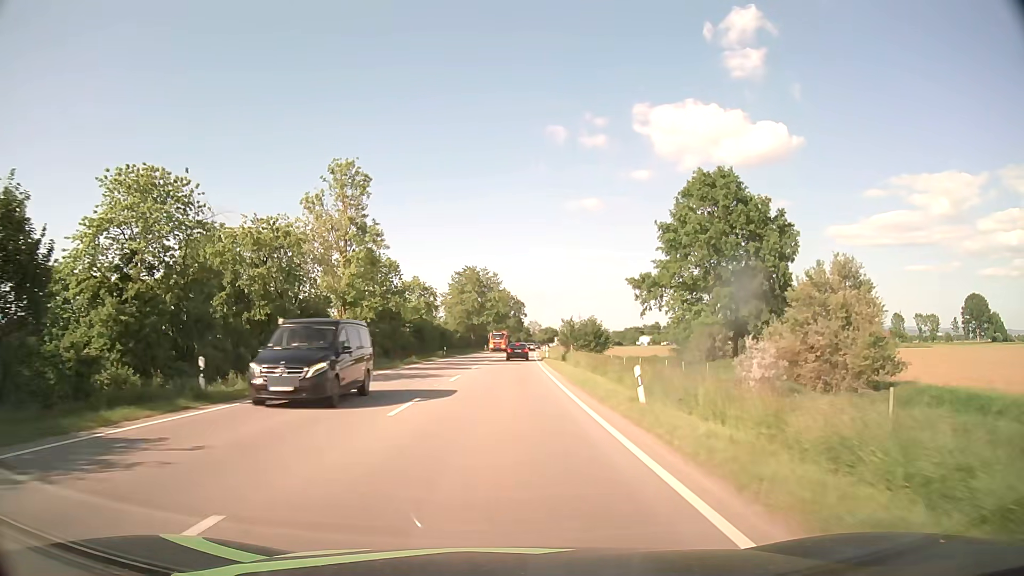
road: primary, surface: asphalt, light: Day
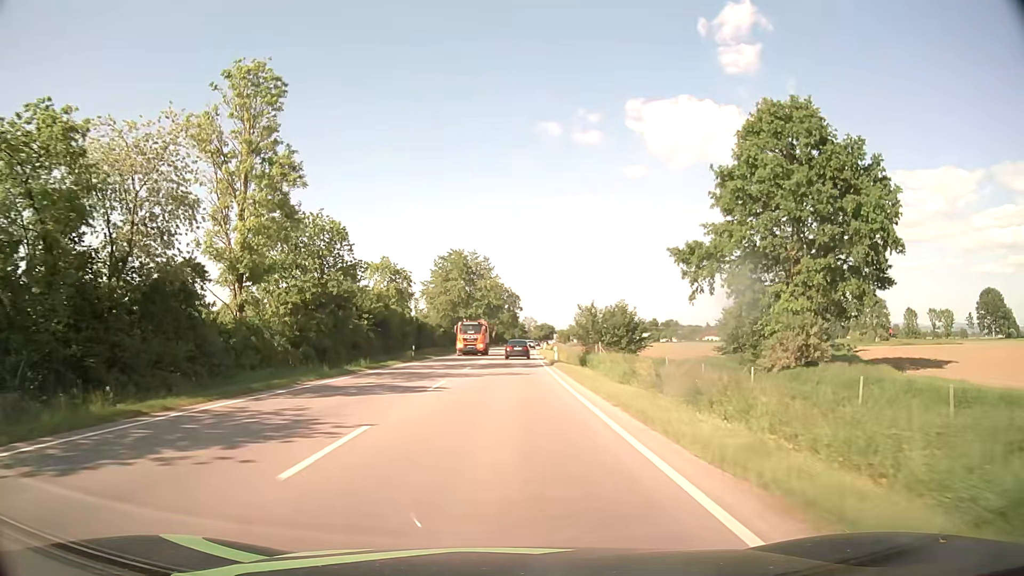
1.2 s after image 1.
(+0.1, +18.2) m; +1°
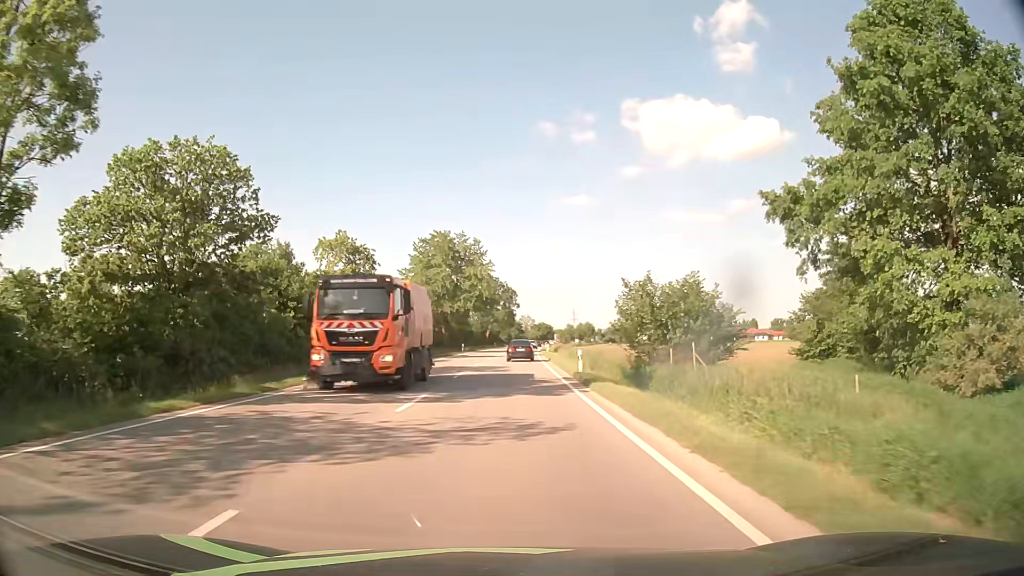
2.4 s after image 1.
(+0.1, +17.1) m; 0°
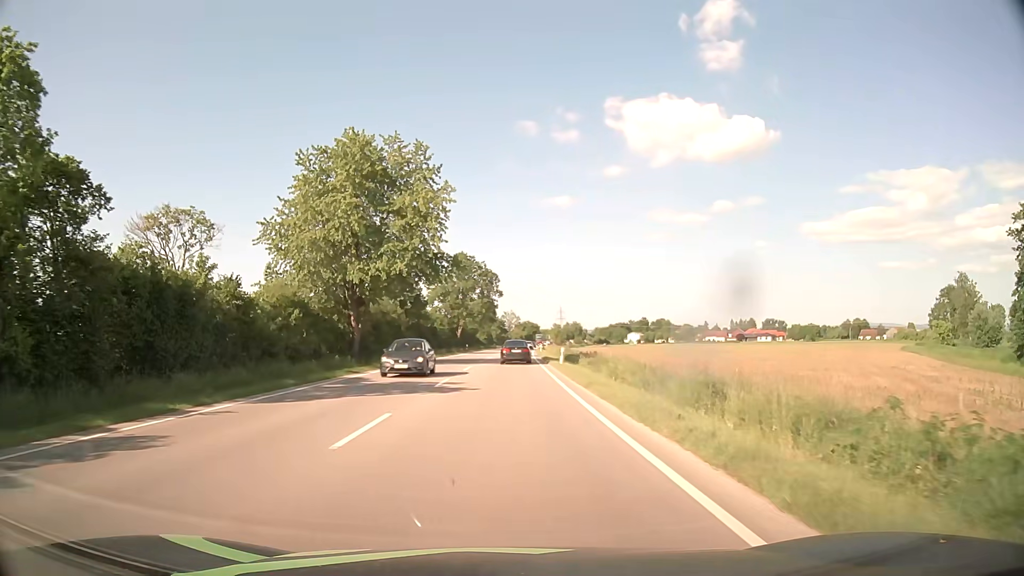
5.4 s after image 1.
(+0.6, +39.6) m; +2°
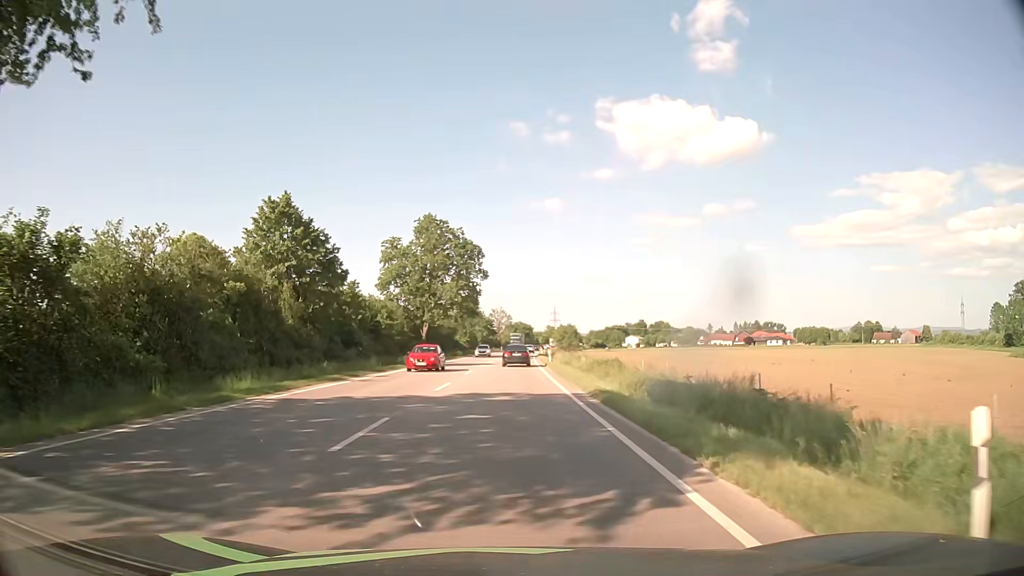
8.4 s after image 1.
(+0.2, +35.8) m; +1°
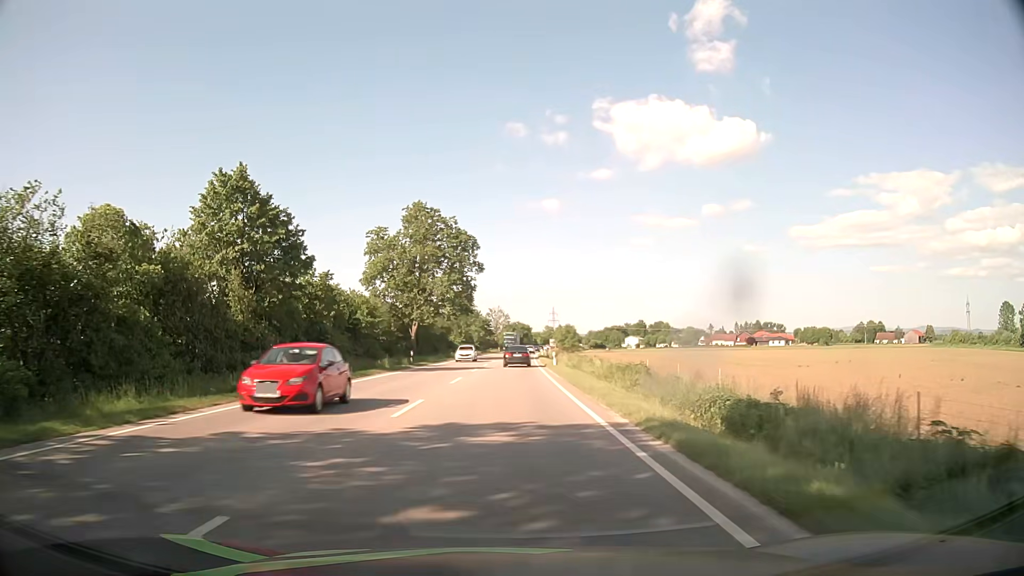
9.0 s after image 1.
(0.0, +7.4) m; 0°
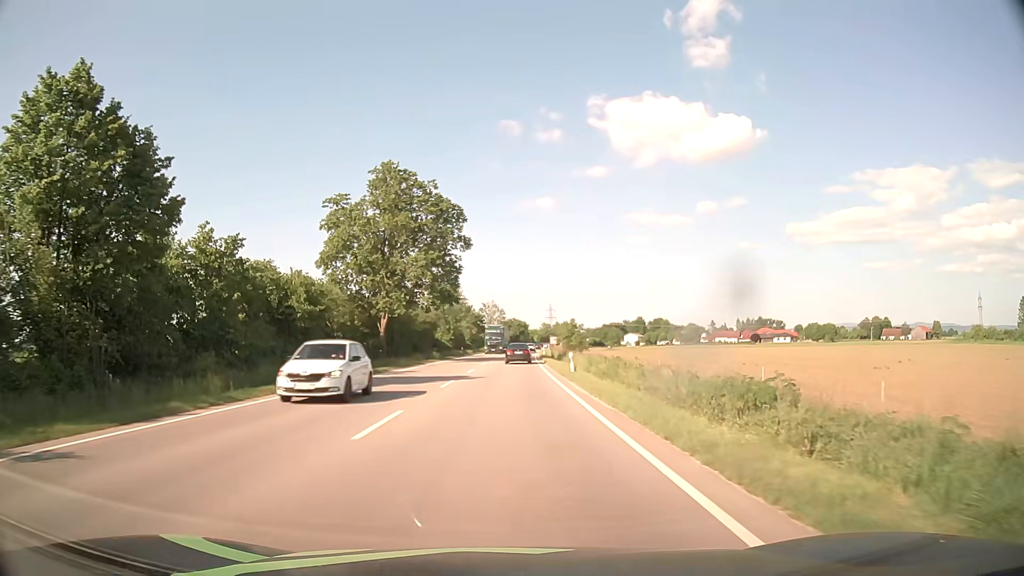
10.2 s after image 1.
(0.0, +15.2) m; 0°
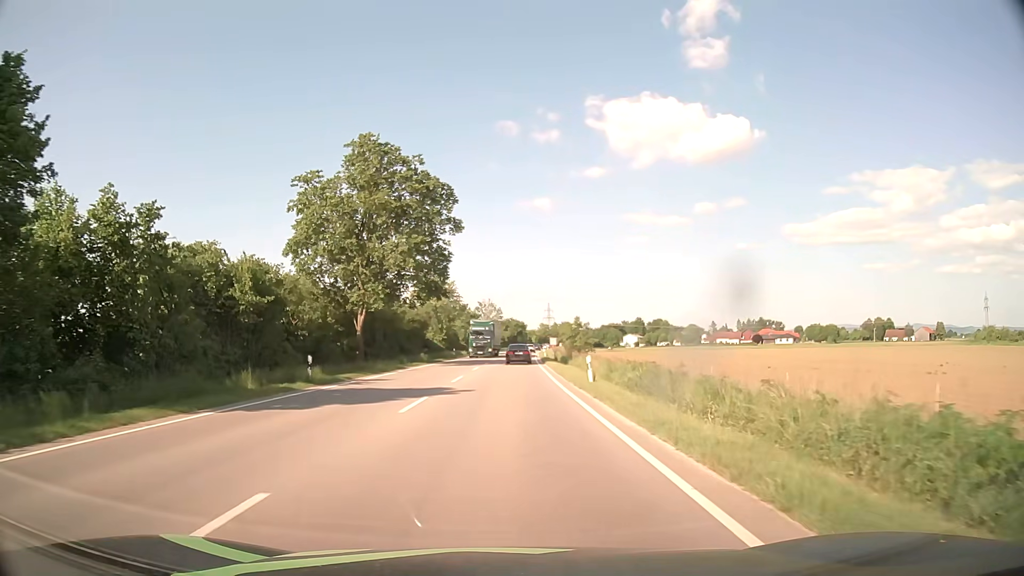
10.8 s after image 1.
(0.0, +7.8) m; 0°
(0, +10) (0, +20) (0, +30) (0, +40) (+1, +50) (+1, +60) (+1, +70) (+2, +80) (+2, +90) (+3, +100) m
